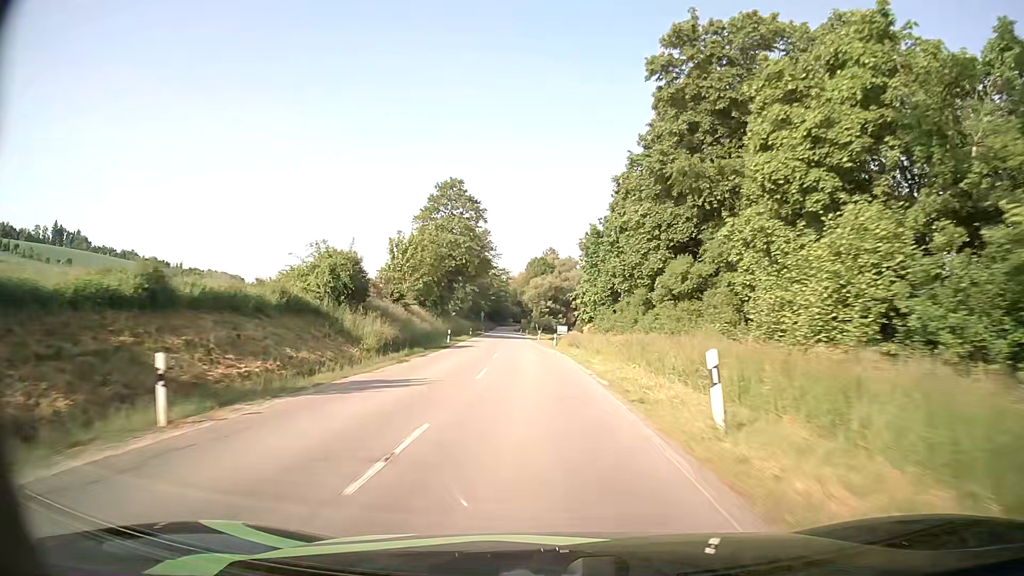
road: secondary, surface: asphalt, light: Day
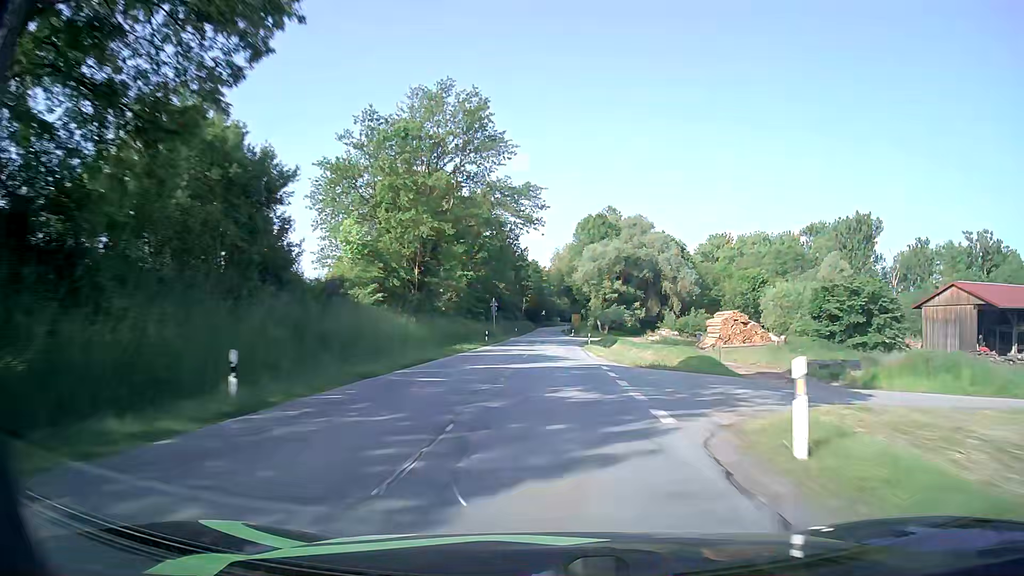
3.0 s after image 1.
(-3.8, +69.8) m; -4°
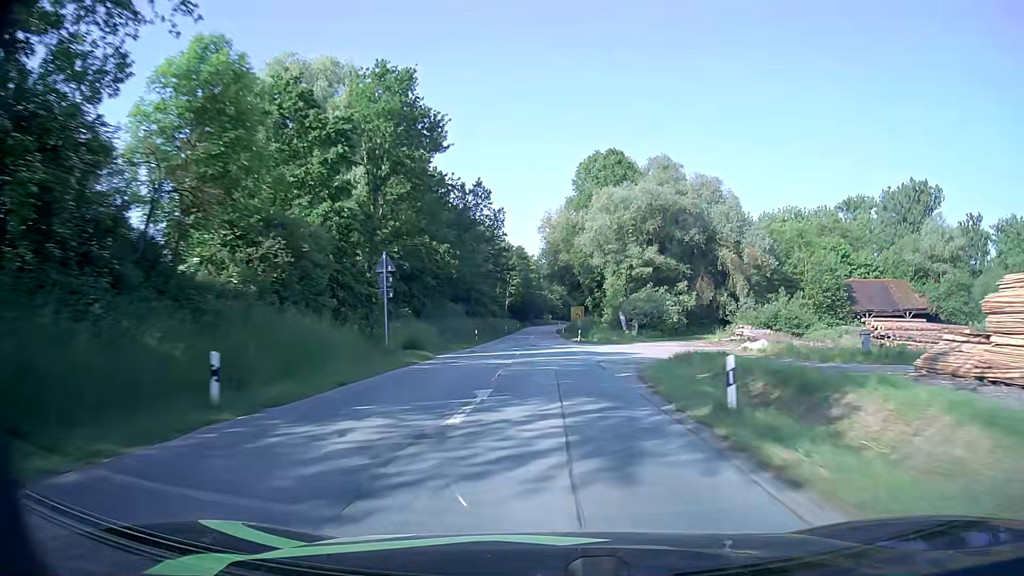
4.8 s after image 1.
(0.0, +42.3) m; +1°
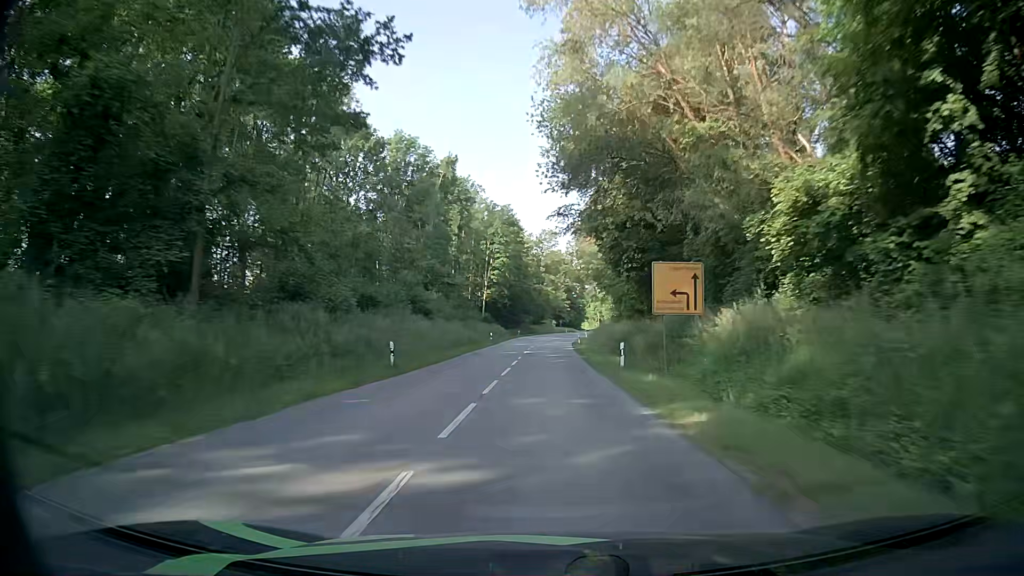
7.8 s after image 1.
(-0.6, +68.9) m; 0°
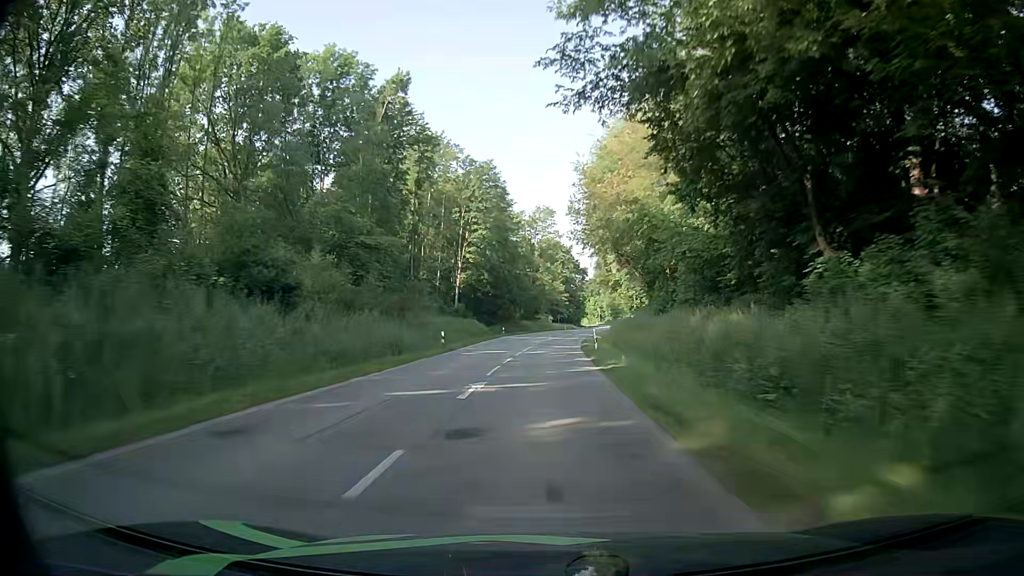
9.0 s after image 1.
(0.0, +27.2) m; +1°
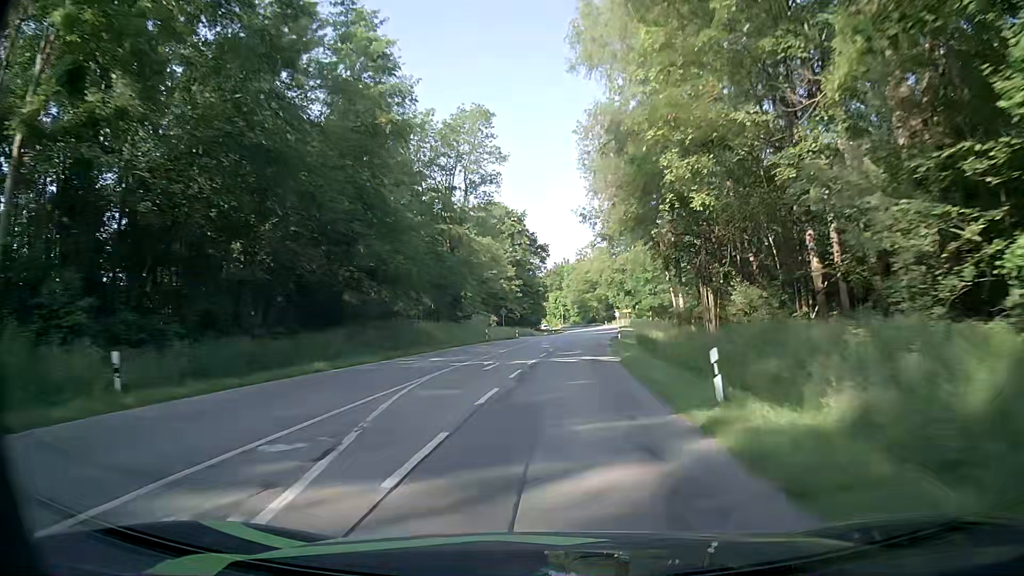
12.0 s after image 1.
(+1.2, +67.2) m; +3°
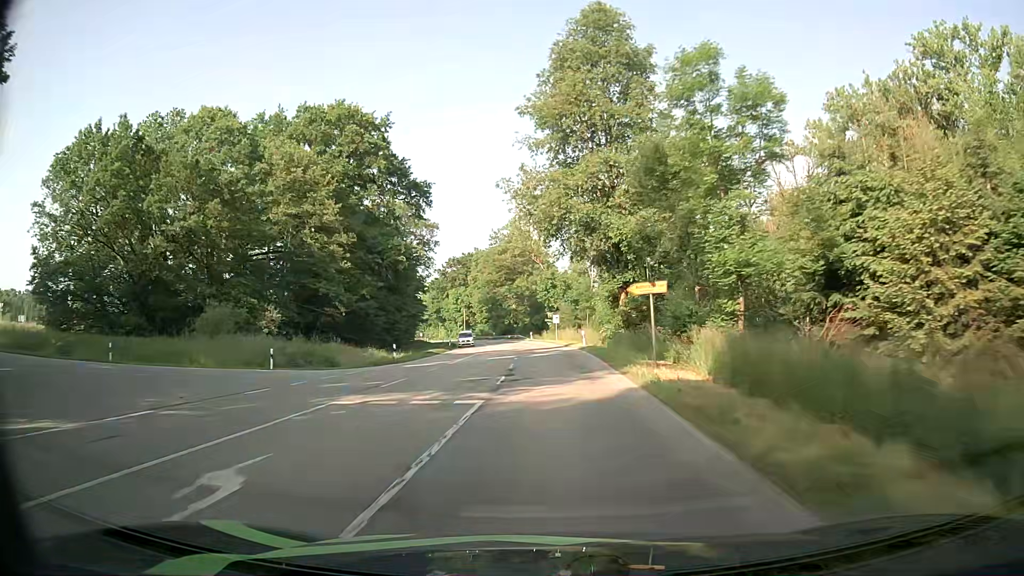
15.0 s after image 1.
(+4.7, +67.0) m; +7°
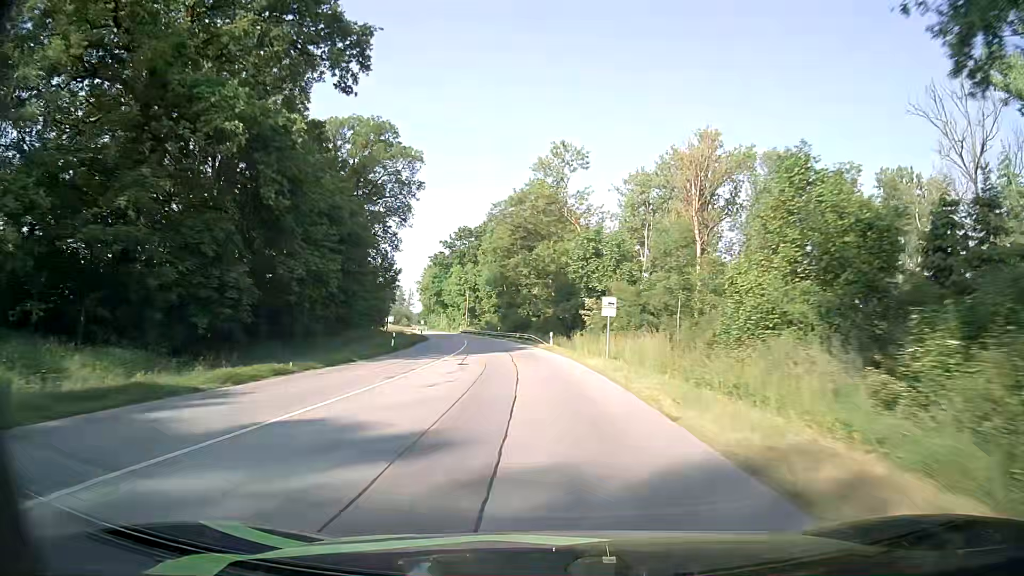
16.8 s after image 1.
(-0.4, +39.5) m; -3°
(0, +10) (0, +20) (-1, +30) (-2, +40) (-3, +50) (-4, +60) (-6, +70) (-8, +79) (-10, +89) (-13, +99) m
